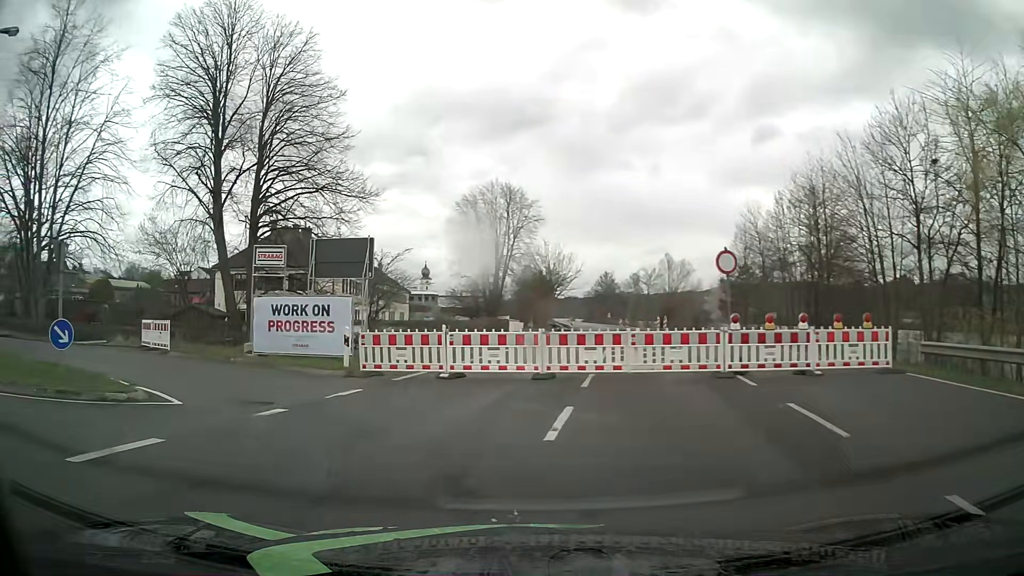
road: primary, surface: asphalt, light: Day
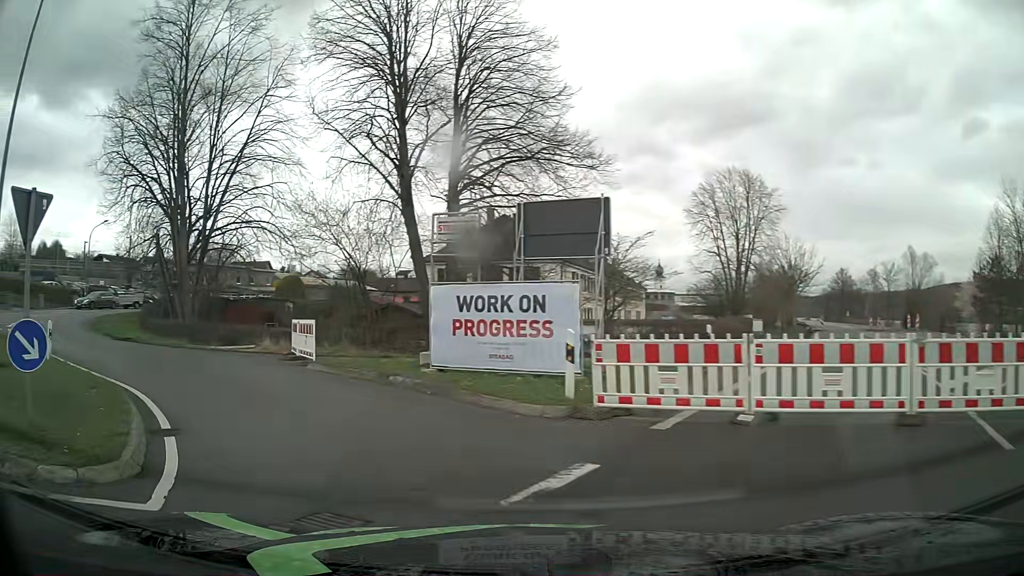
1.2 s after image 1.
(-1.1, +7.0) m; -20°
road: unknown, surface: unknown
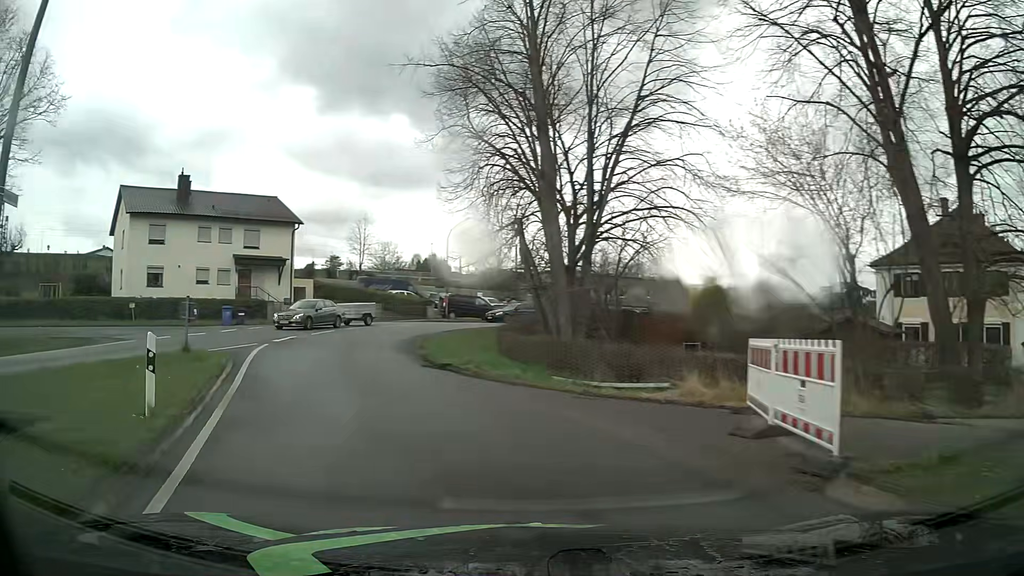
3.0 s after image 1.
(-3.4, +10.6) m; -35°
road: unclassified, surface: asphalt
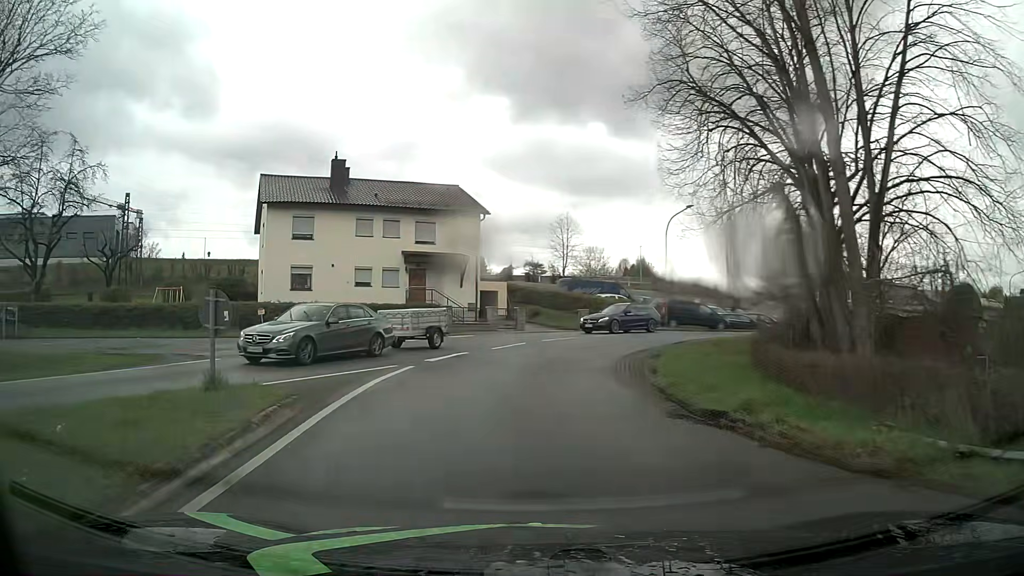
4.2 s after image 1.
(-1.4, +8.2) m; -17°
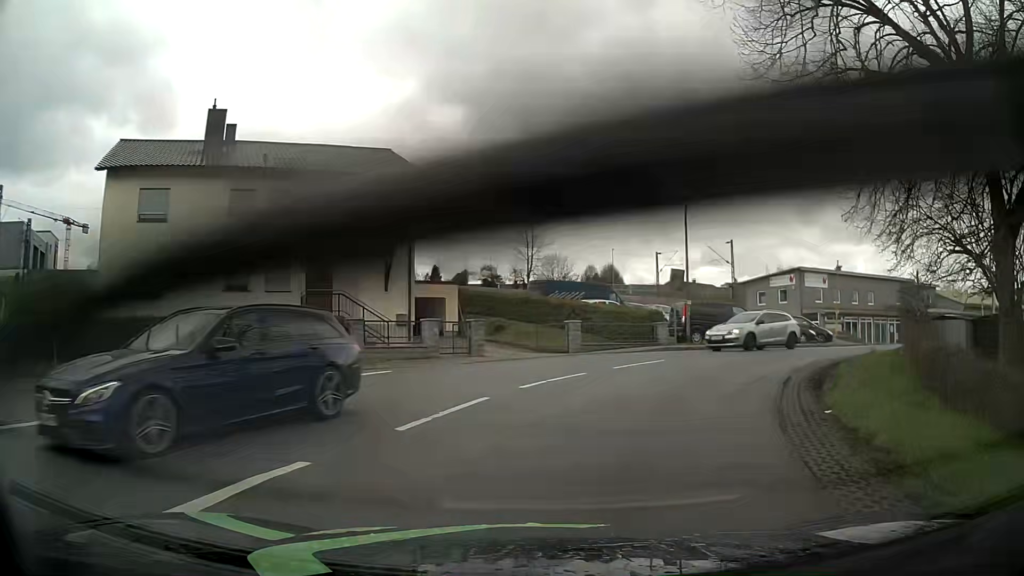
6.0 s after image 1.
(-0.4, +13.2) m; +3°
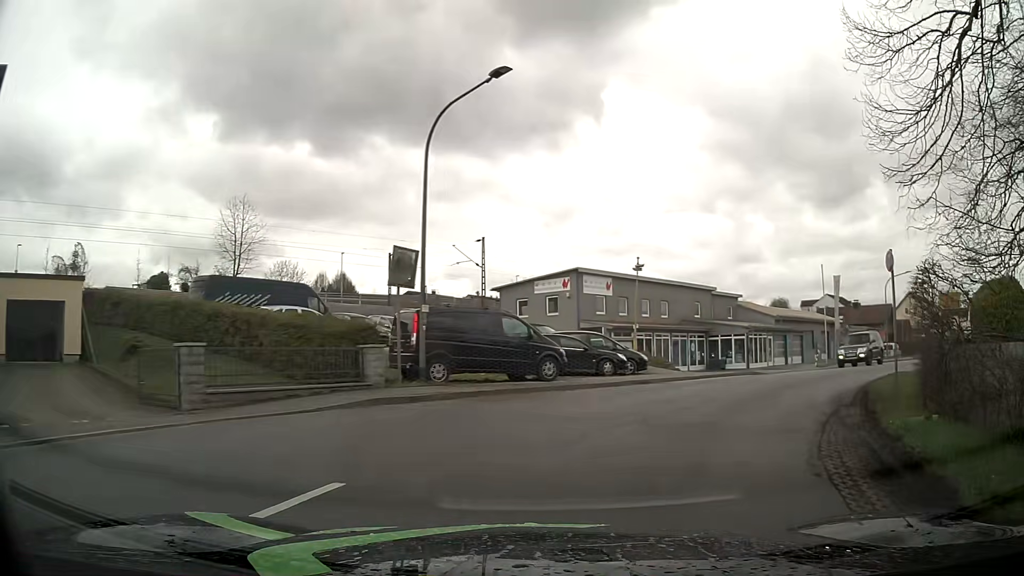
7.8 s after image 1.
(+2.4, +12.9) m; +22°
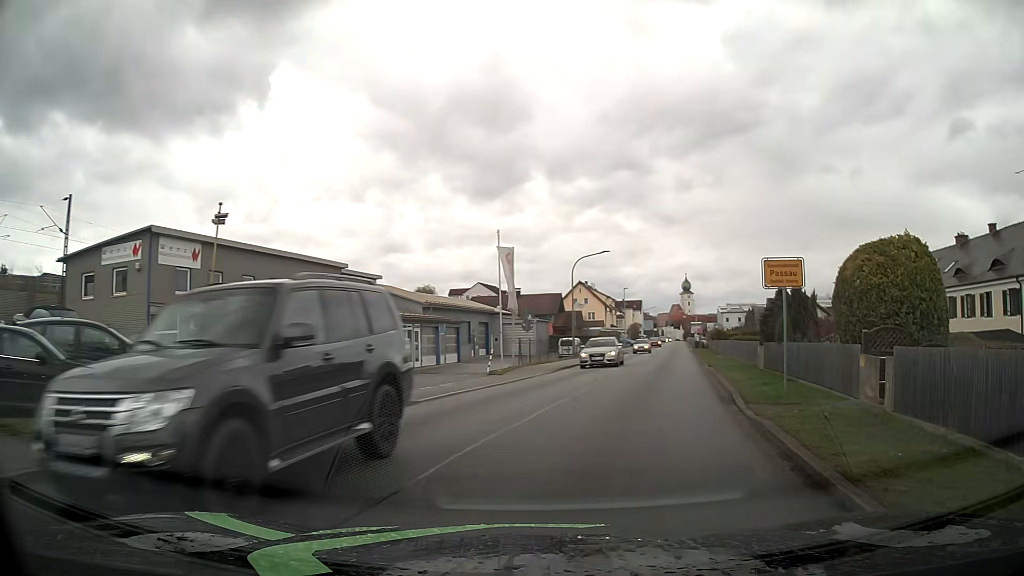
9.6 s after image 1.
(+3.4, +12.7) m; +31°
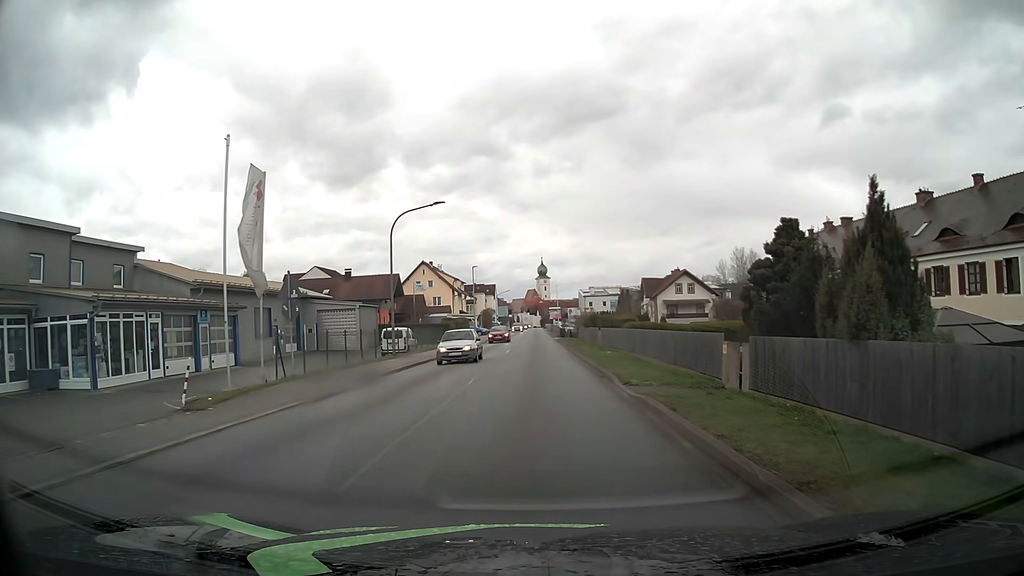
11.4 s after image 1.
(+2.3, +14.9) m; +12°
(0, +10) (0, +20) (0, +30) (0, +40) (0, +50) (0, +60) (0, +70) (0, +80) (0, +90) (0, +100) m
